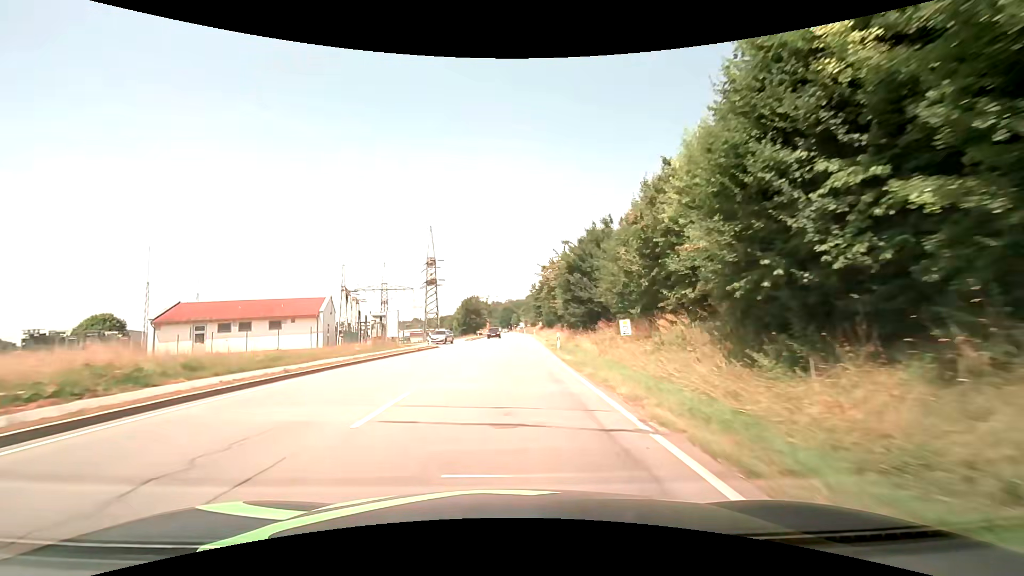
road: primary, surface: asphalt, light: Day
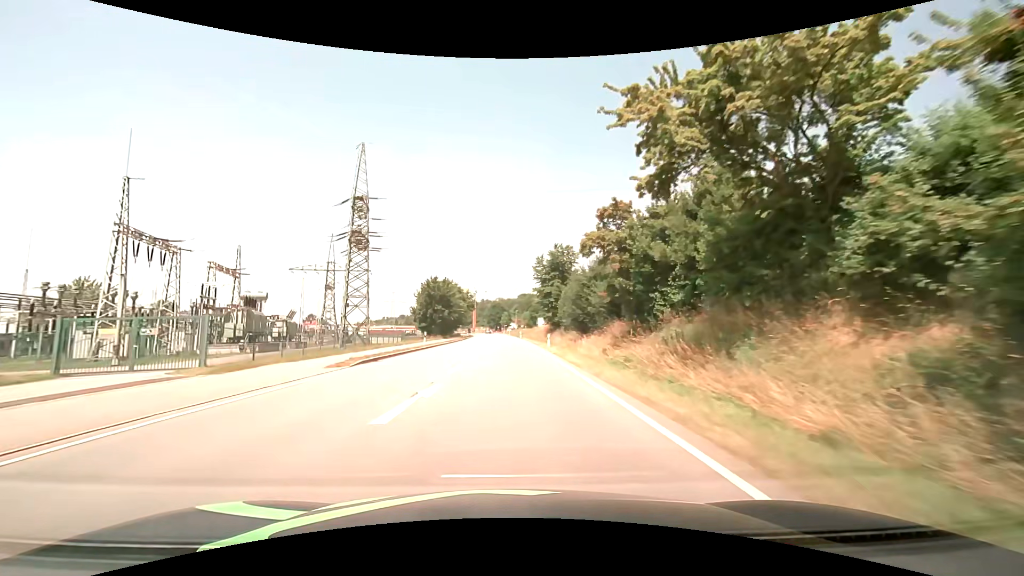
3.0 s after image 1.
(+0.8, +47.9) m; +1°
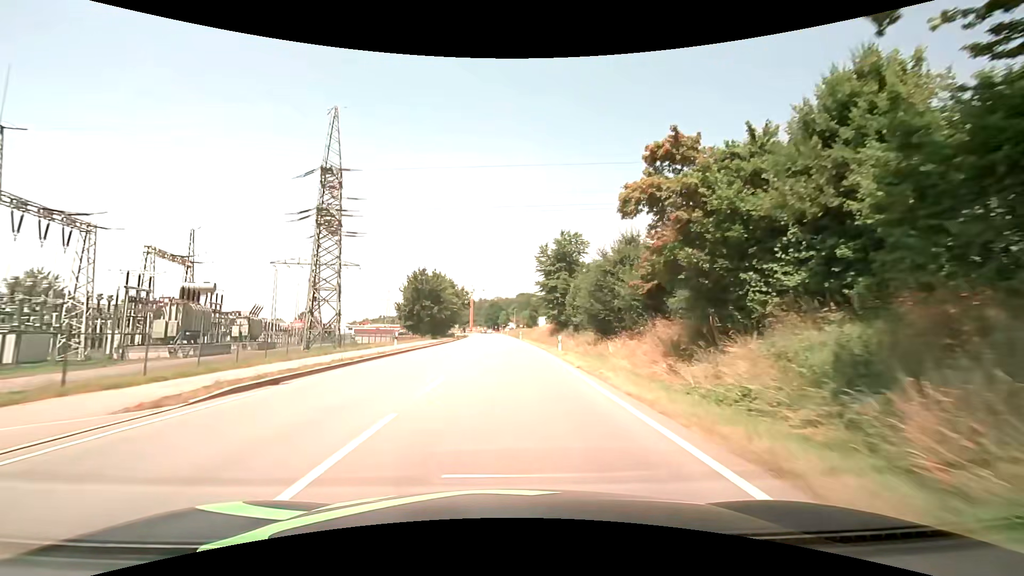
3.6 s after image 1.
(0.0, +9.7) m; 0°
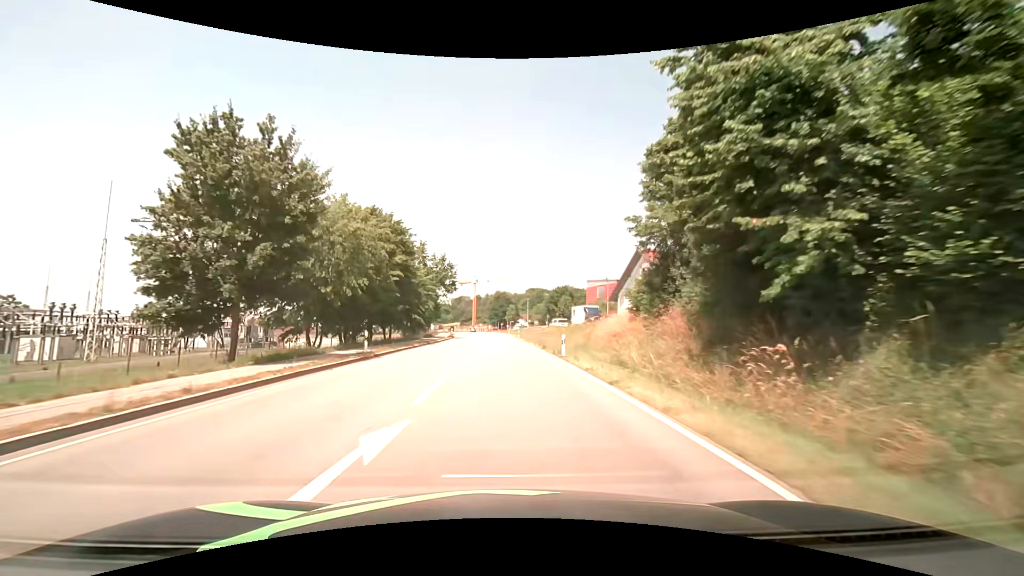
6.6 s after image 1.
(-0.3, +49.3) m; -1°
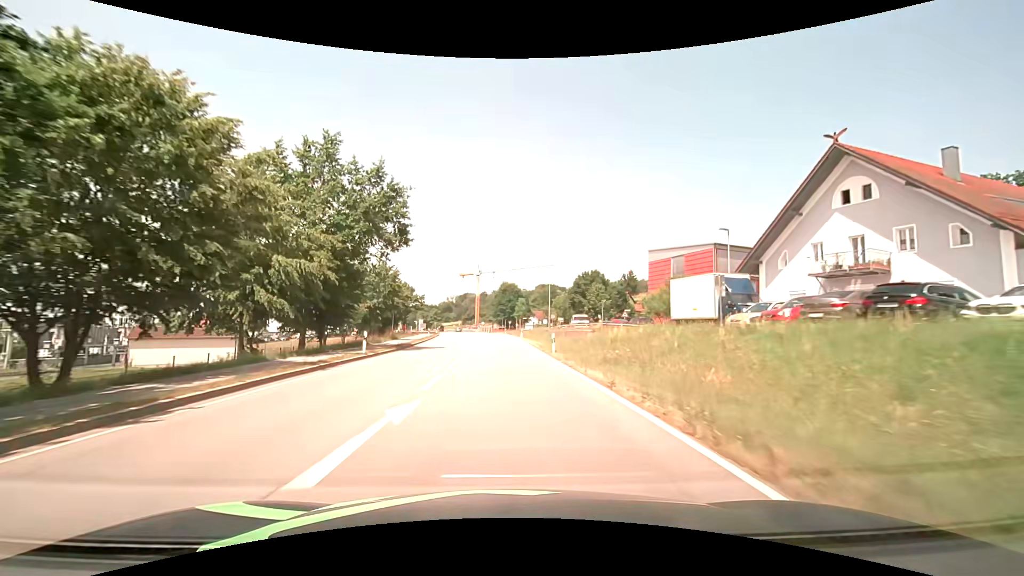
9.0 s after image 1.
(-0.3, +40.2) m; -1°
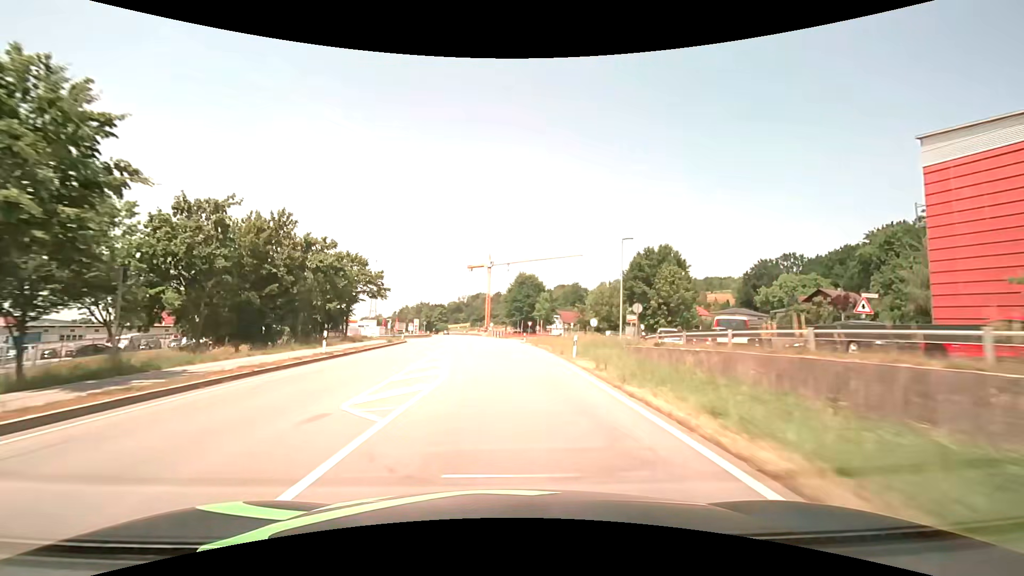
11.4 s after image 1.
(-0.5, +40.0) m; -2°
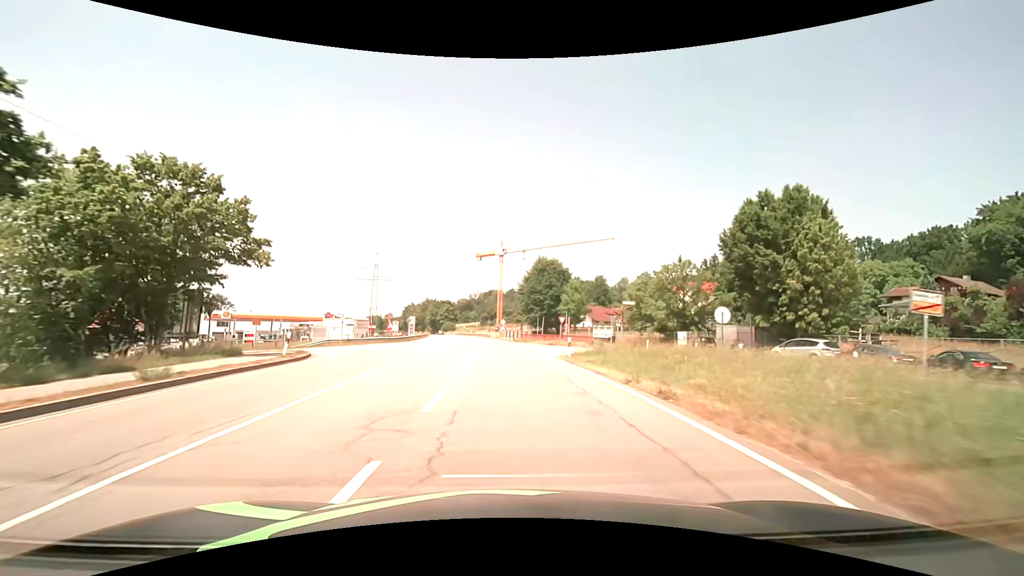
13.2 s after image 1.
(-0.3, +29.6) m; -1°
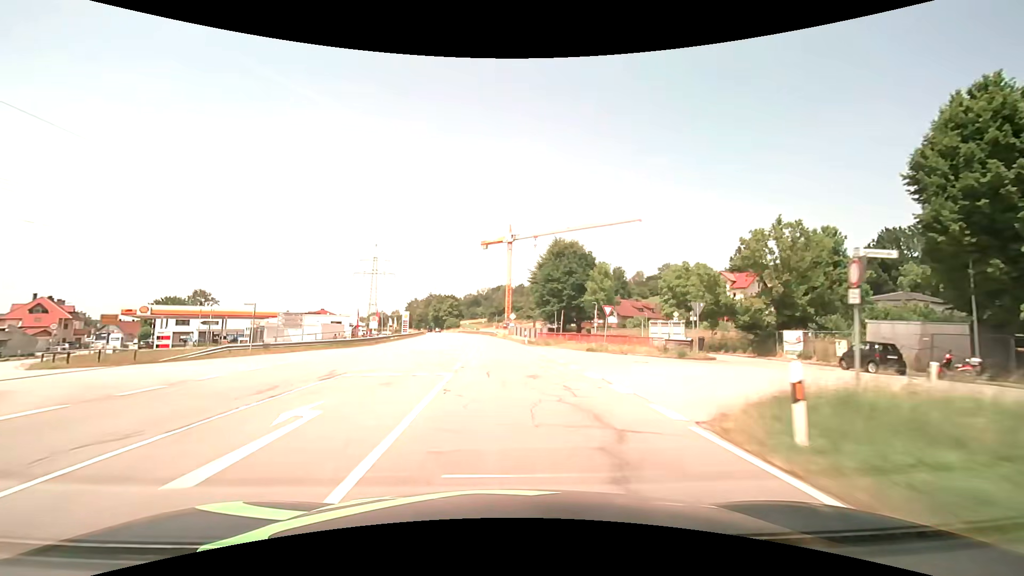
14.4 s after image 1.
(-0.2, +19.5) m; -1°
(0, +10) (0, +20) (-1, +30) (-1, +40) (-2, +50) (-3, +60) (-4, +70) (-6, +80) (-7, +90) (-8, +100) m
